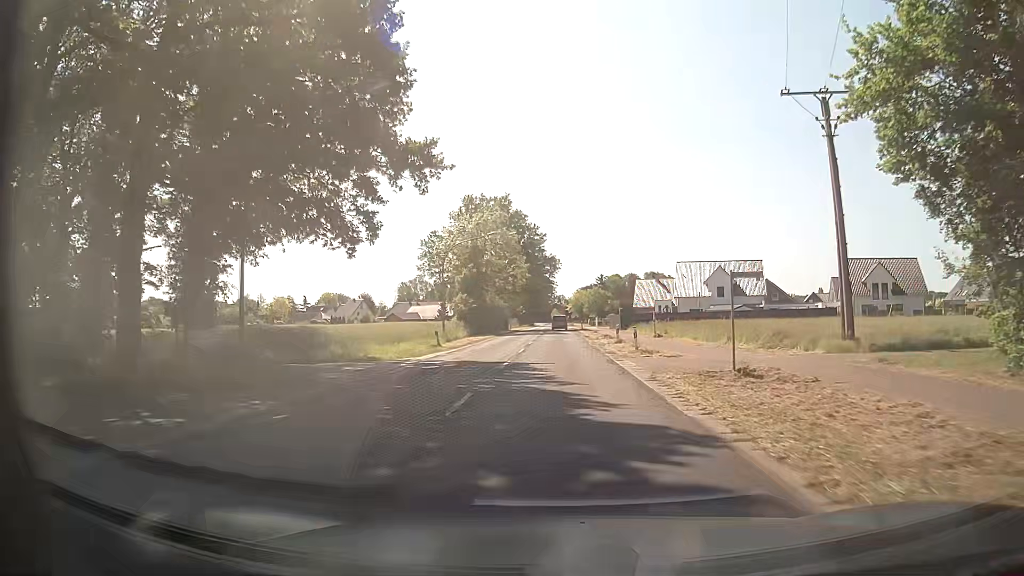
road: secondary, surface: asphalt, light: Day
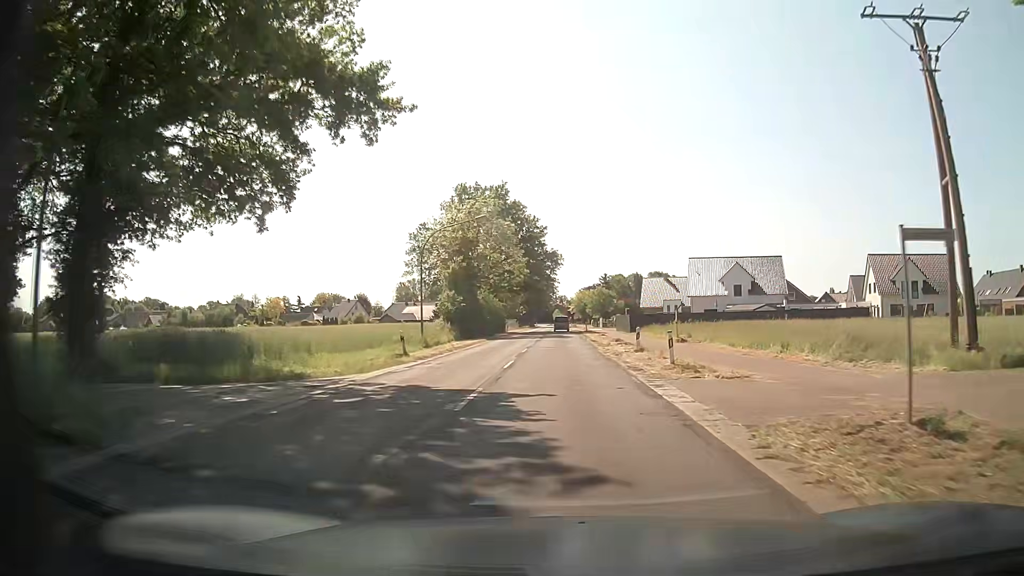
(0.0, +8.1) m; 0°
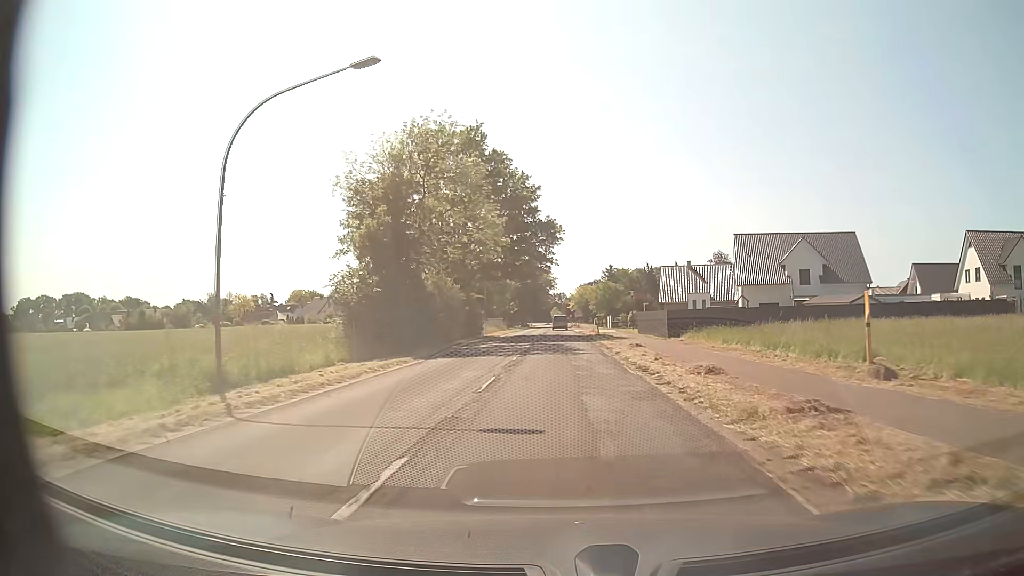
(+0.1, +24.3) m; 0°
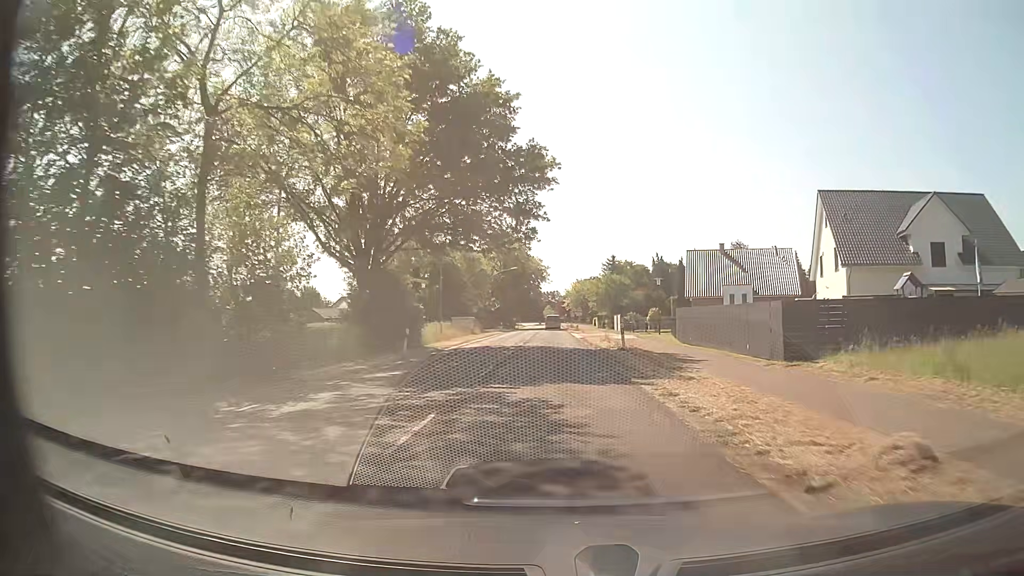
(+0.2, +24.3) m; +1°
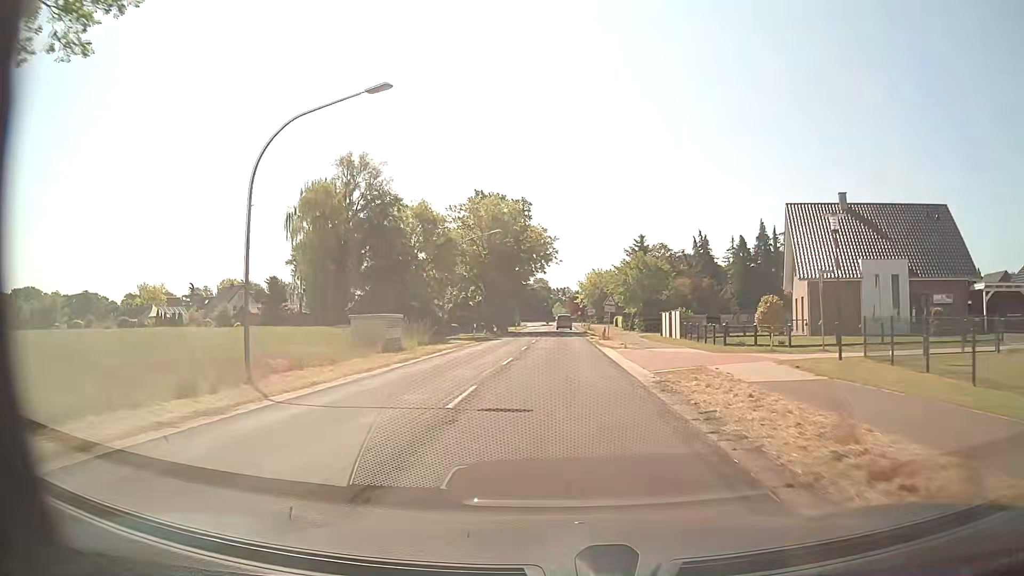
(-0.2, +32.5) m; -1°
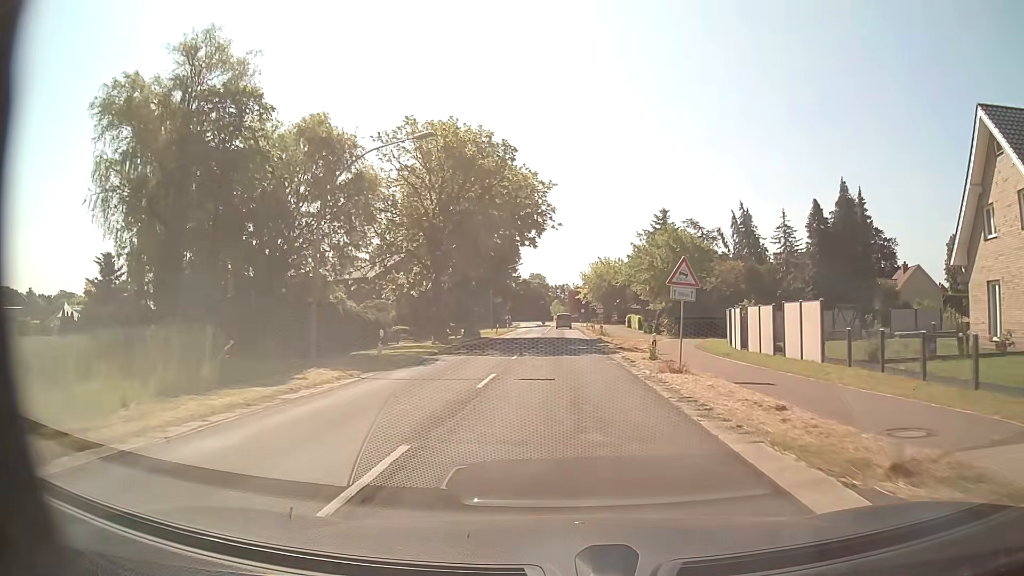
(+0.1, +24.4) m; 0°
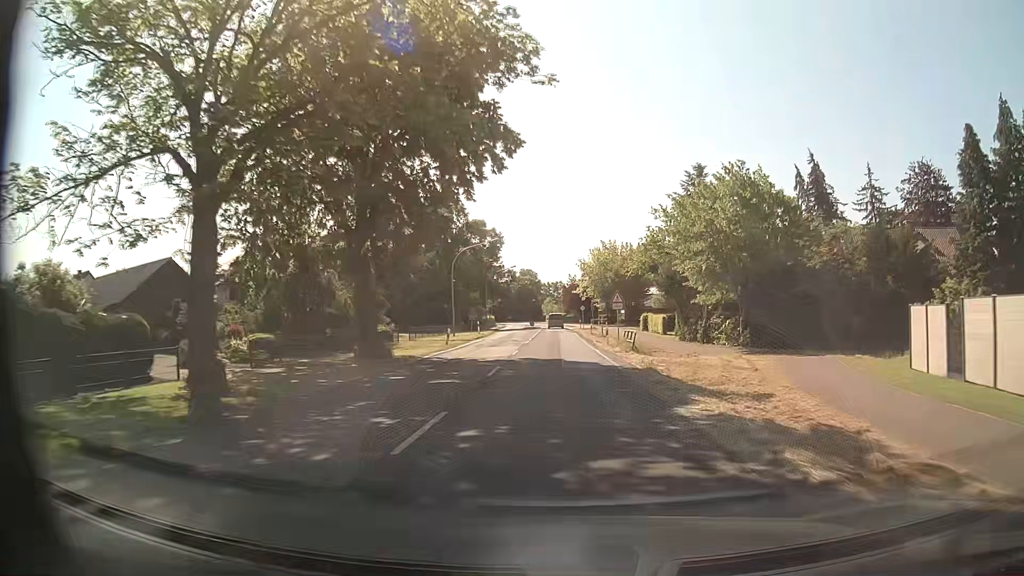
(+0.1, +24.4) m; +1°
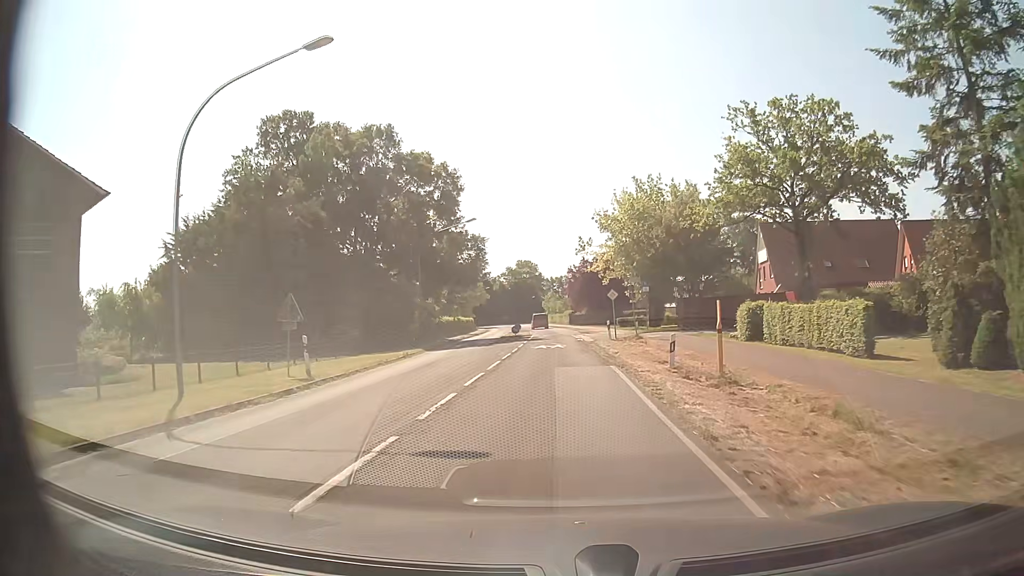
(+0.2, +40.5) m; 0°
(0, +10) (0, +20) (0, +30) (0, +40) (0, +50) (-1, +60) (-2, +70) (-3, +80) (-4, +90) (-5, +100) m
